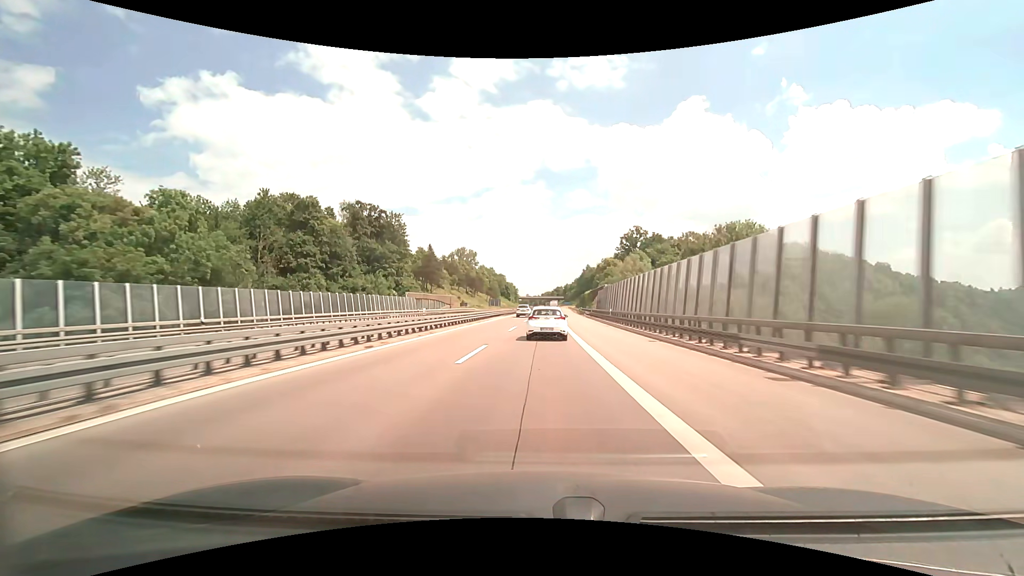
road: motorway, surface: asphalt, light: Day
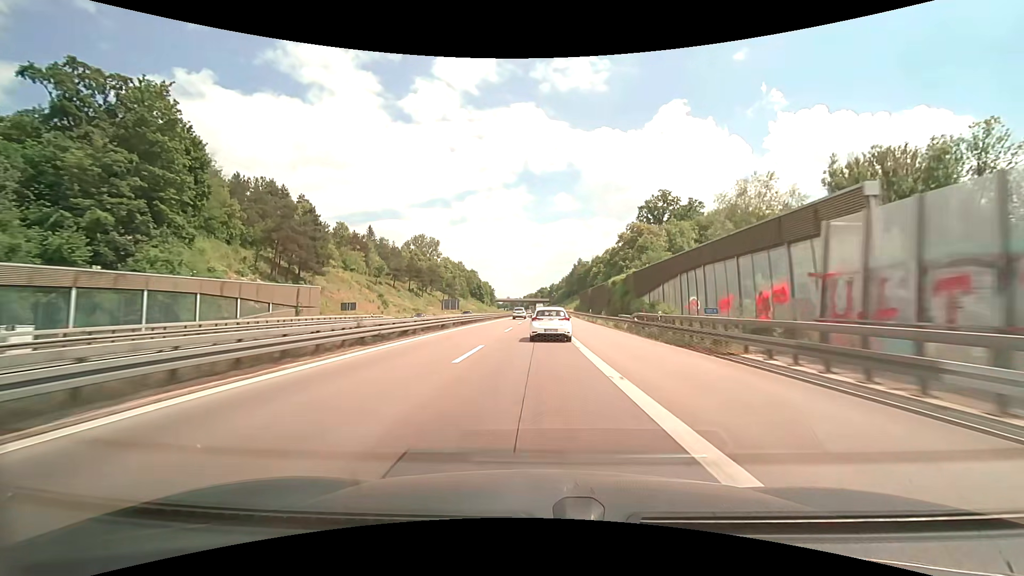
(+1.5, +71.5) m; +2°
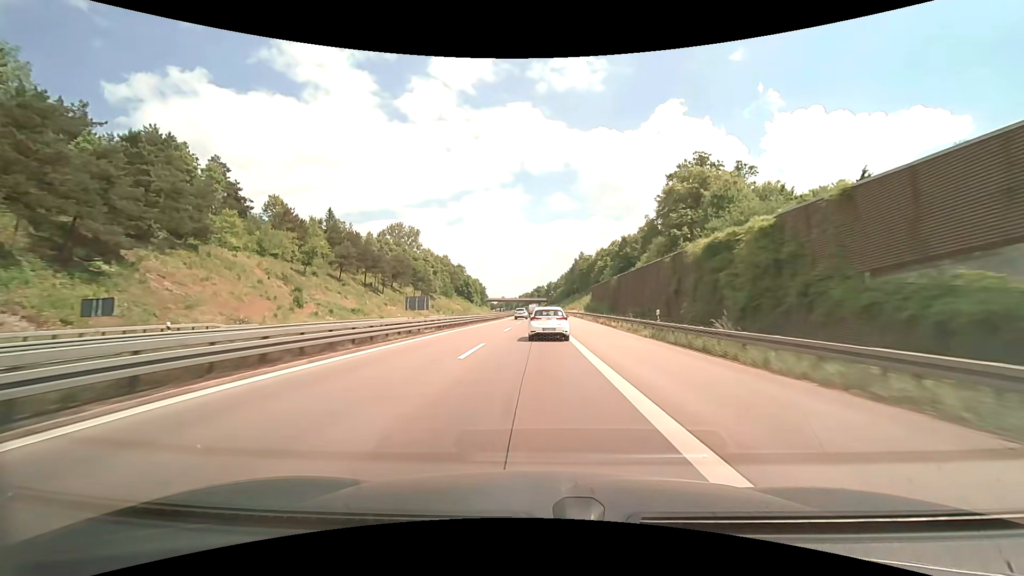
(+0.1, +34.9) m; 0°
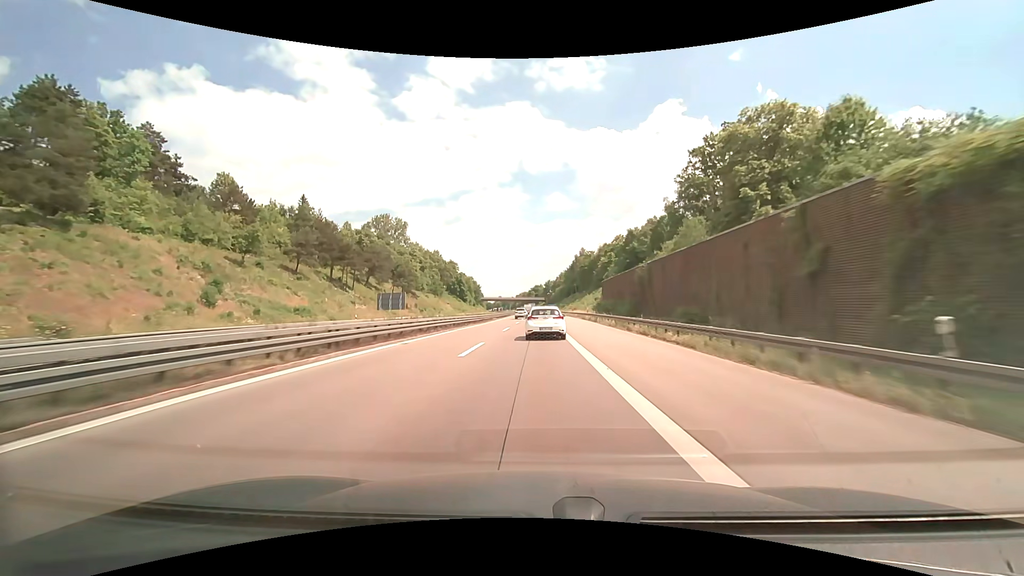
(+0.1, +17.3) m; 0°
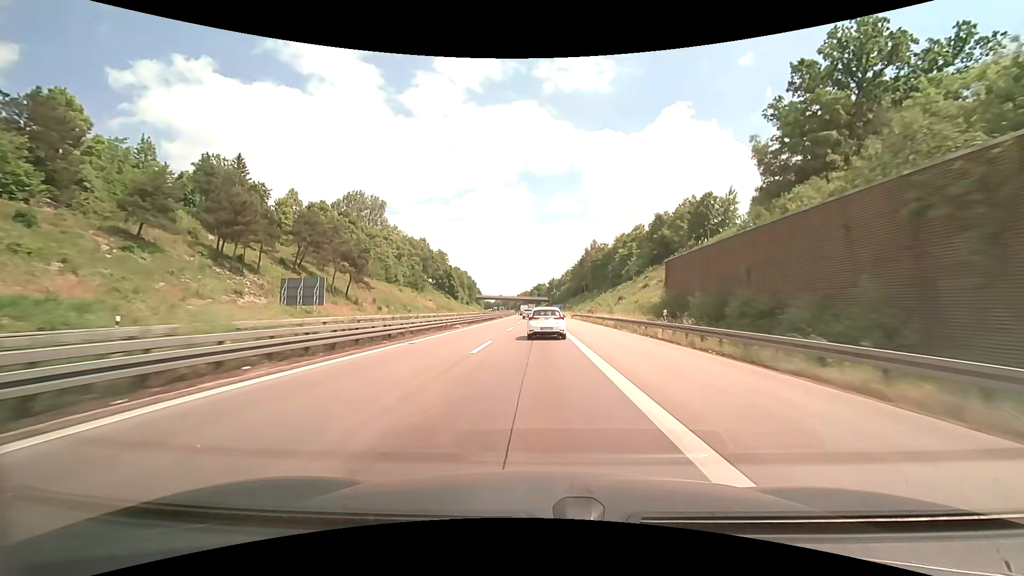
(-0.1, +34.7) m; 0°
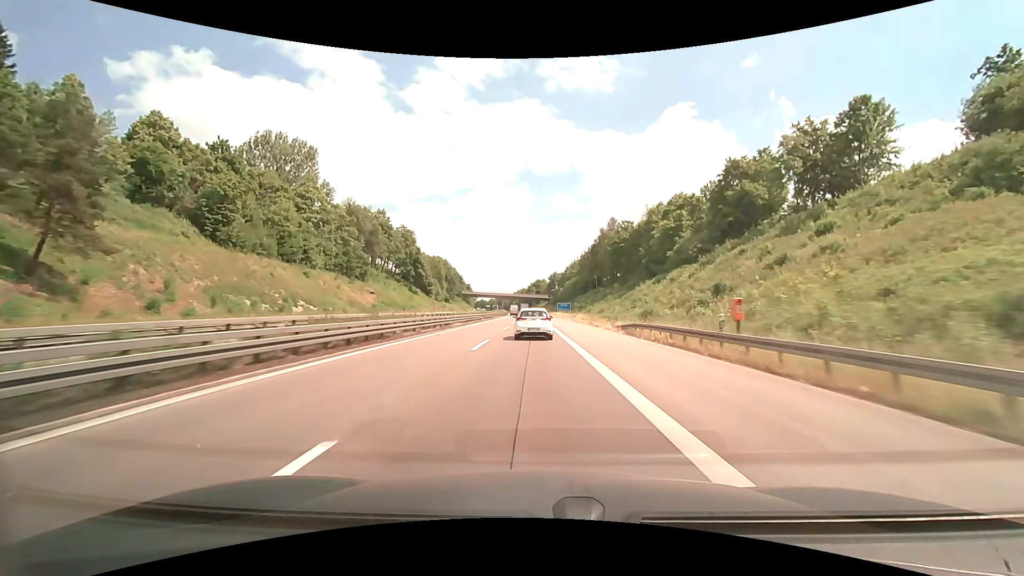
(+0.2, +52.7) m; 0°
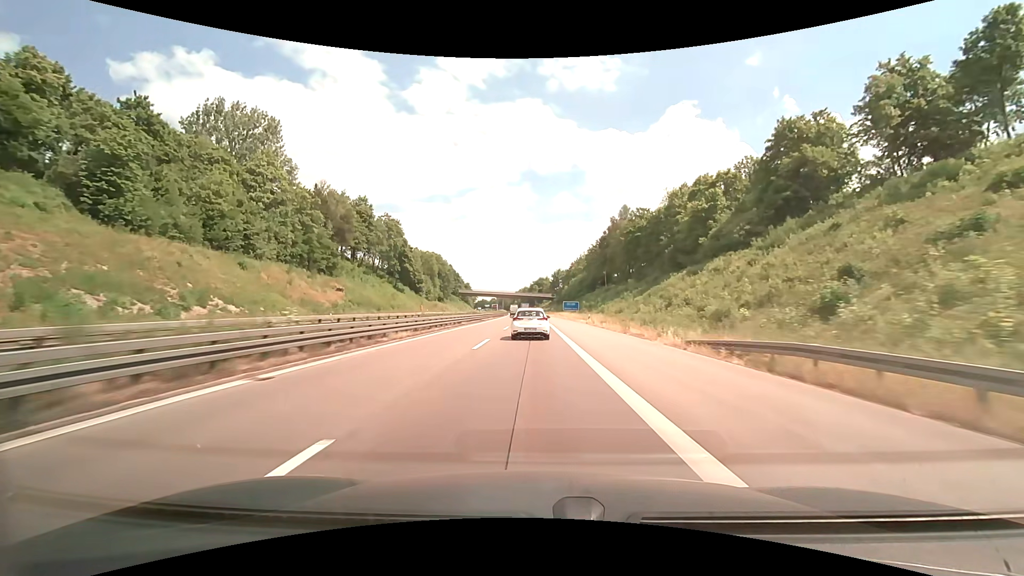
(0.0, +17.7) m; 0°
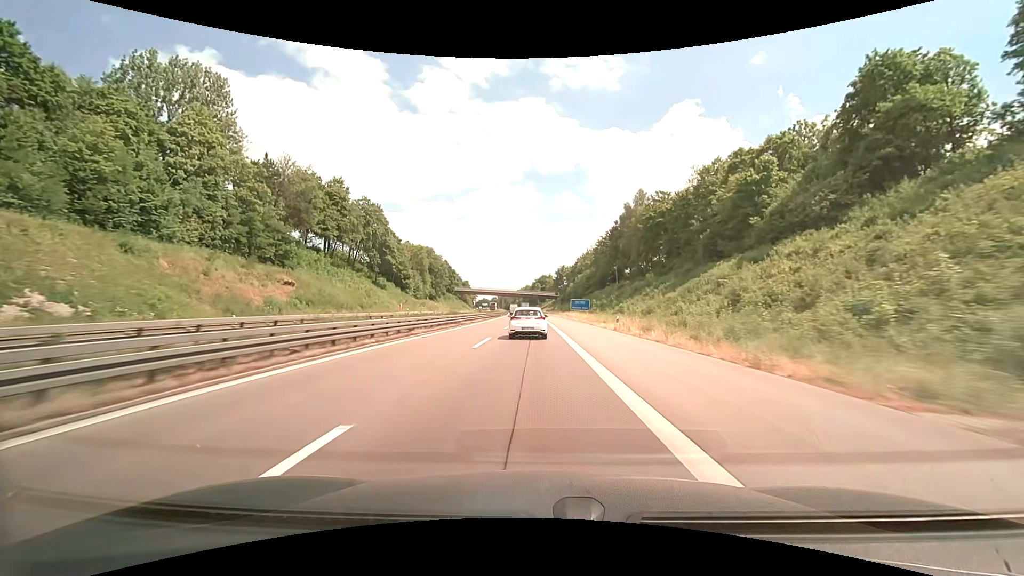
(-0.1, +17.7) m; 0°
(0, +10) (0, +20) (0, +30) (0, +40) (0, +50) (0, +60) (0, +70) (-1, +80) (-1, +90) (-1, +100) m
